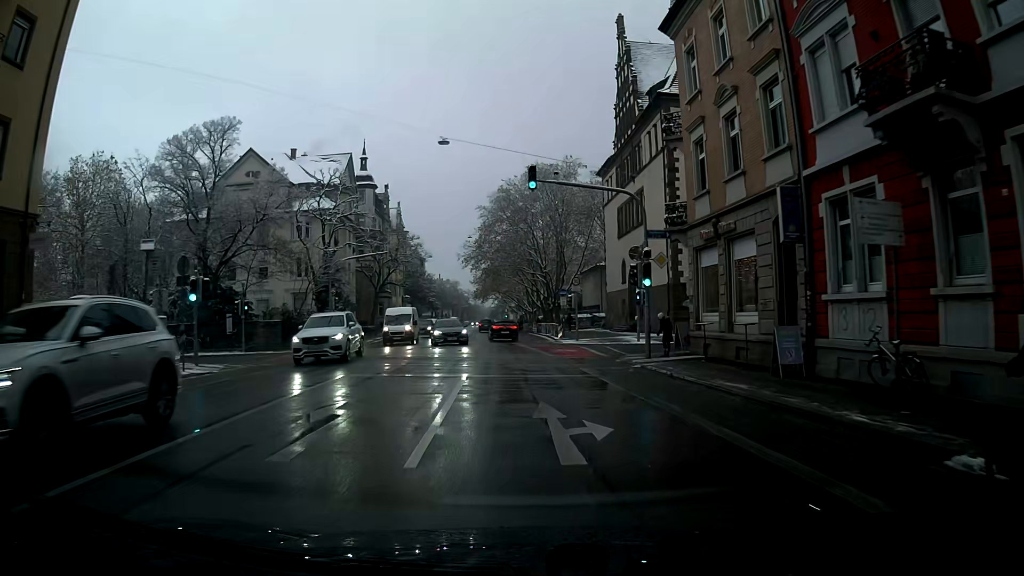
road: secondary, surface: asphalt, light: Day
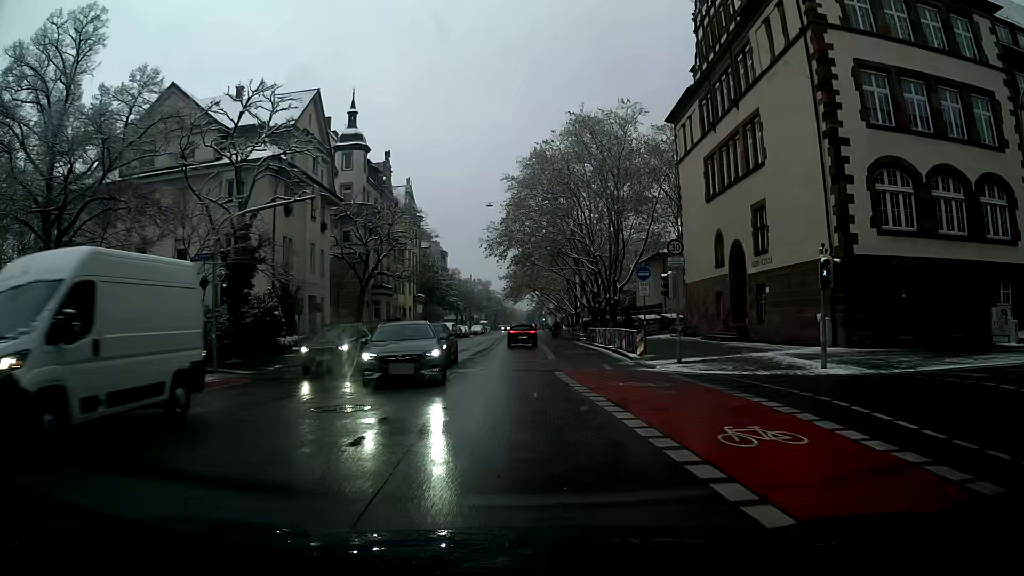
(-0.5, +21.7) m; -3°
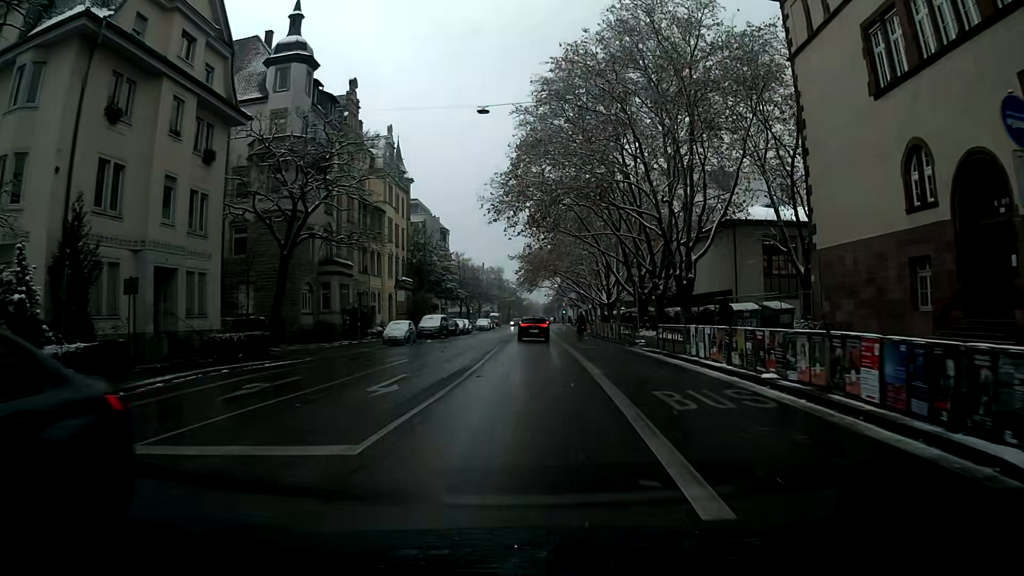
(-0.2, +21.6) m; -1°
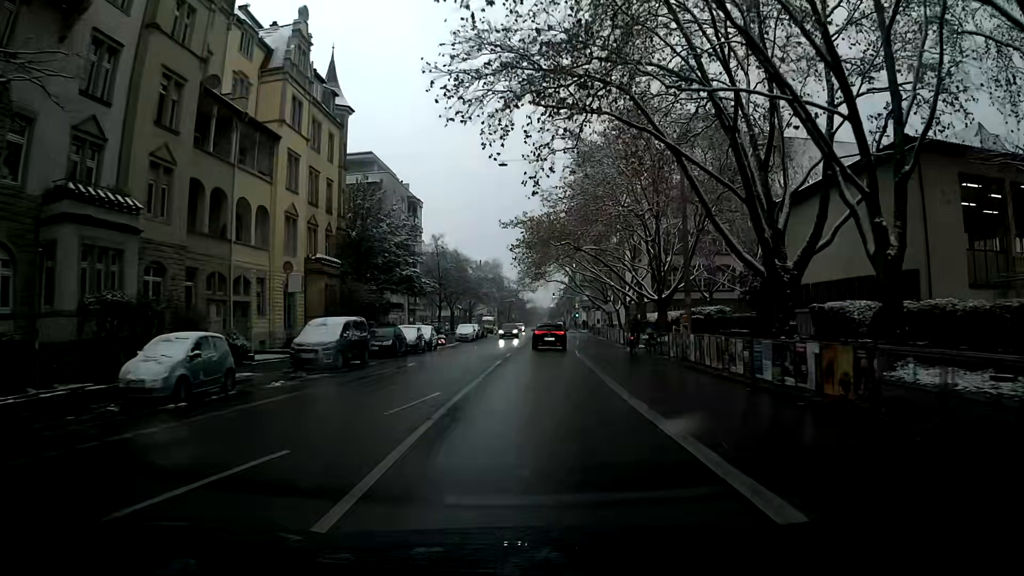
(+0.2, +28.7) m; +1°
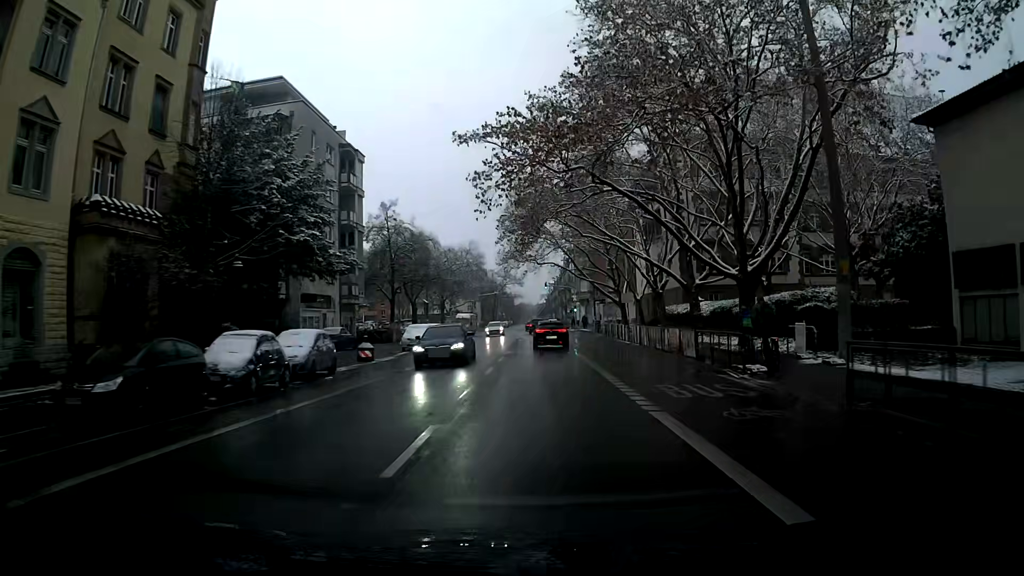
(+0.1, +21.4) m; +1°
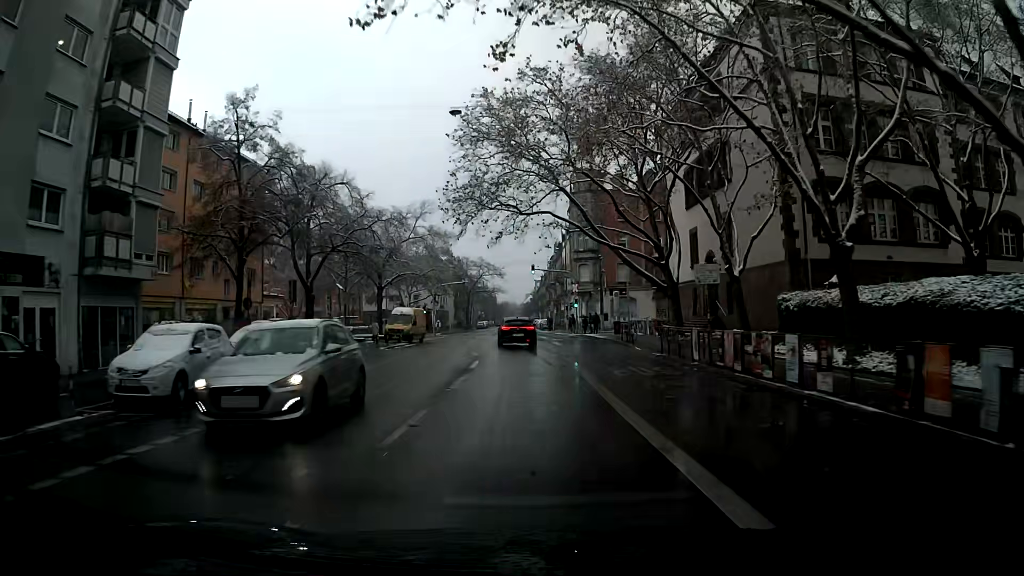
(+0.3, +28.6) m; +1°
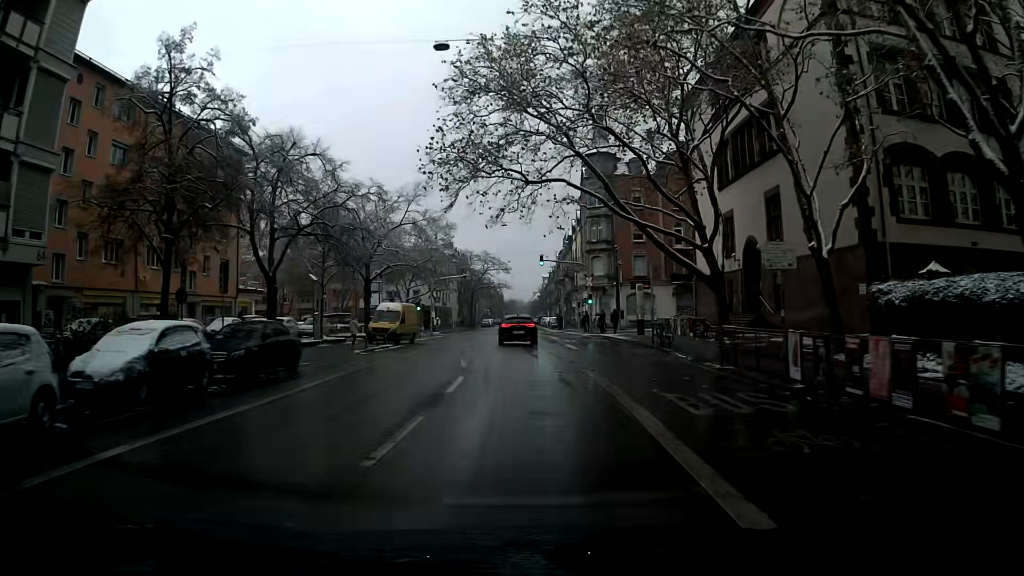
(0.0, +7.2) m; -1°
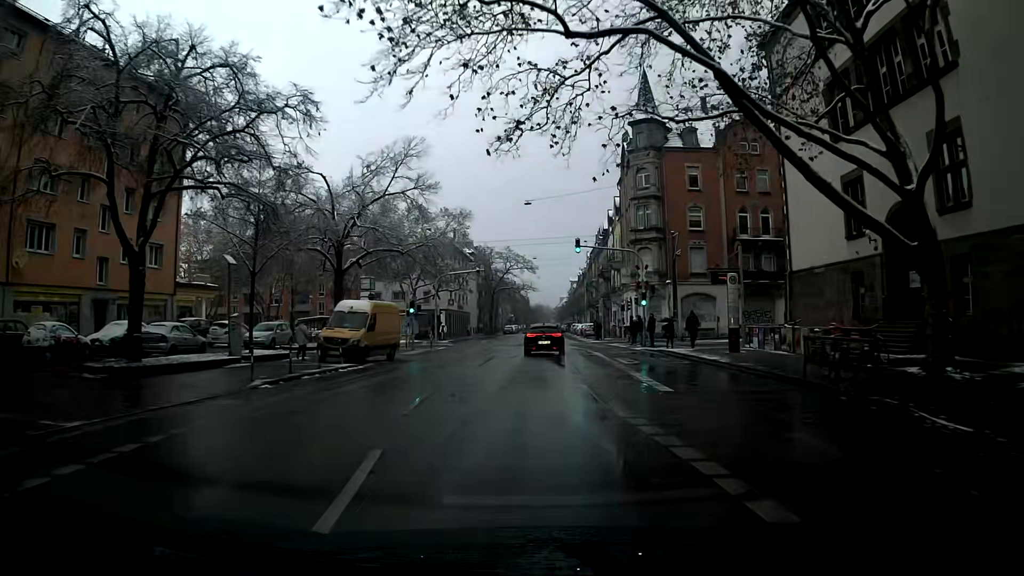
(-0.2, +14.3) m; -2°
(0, +10) (0, +20) (0, +30) (0, +40) (+1, +50) (+1, +60) (+1, +70) (+2, +80) (+2, +90) (+2, +100) m
